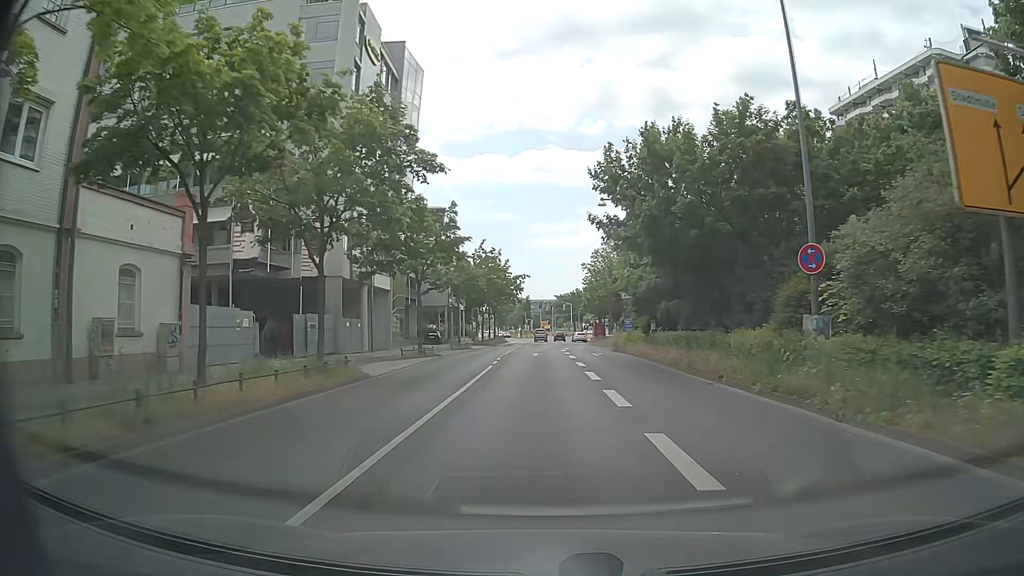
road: secondary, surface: asphalt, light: Day
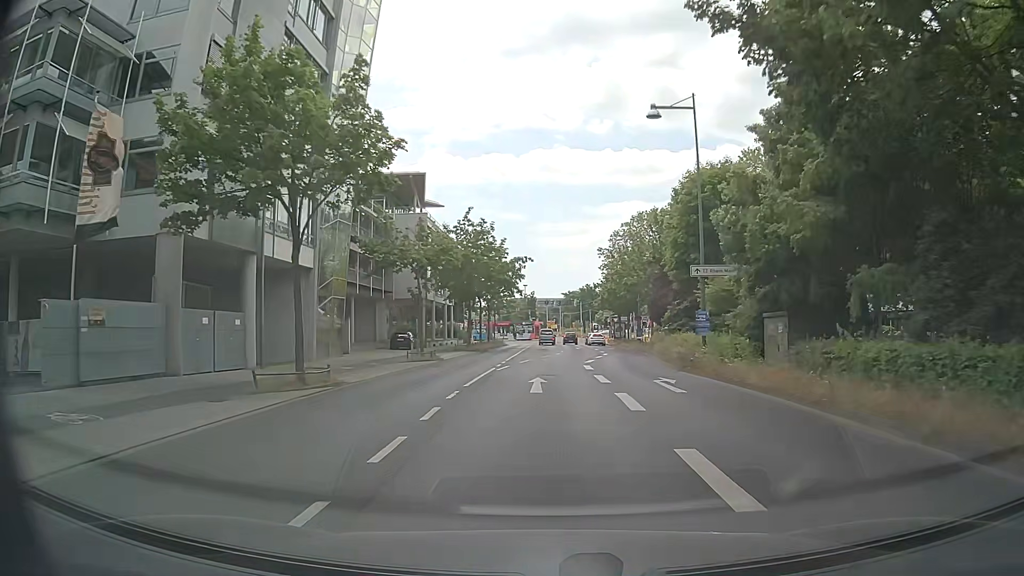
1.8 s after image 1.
(-0.2, +18.8) m; -1°
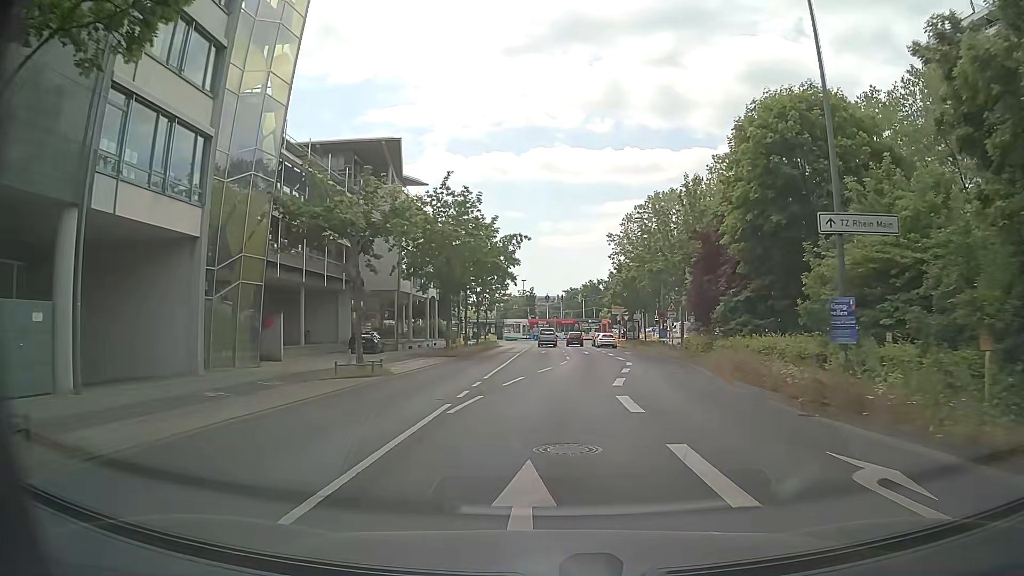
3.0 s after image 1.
(0.0, +11.7) m; -1°
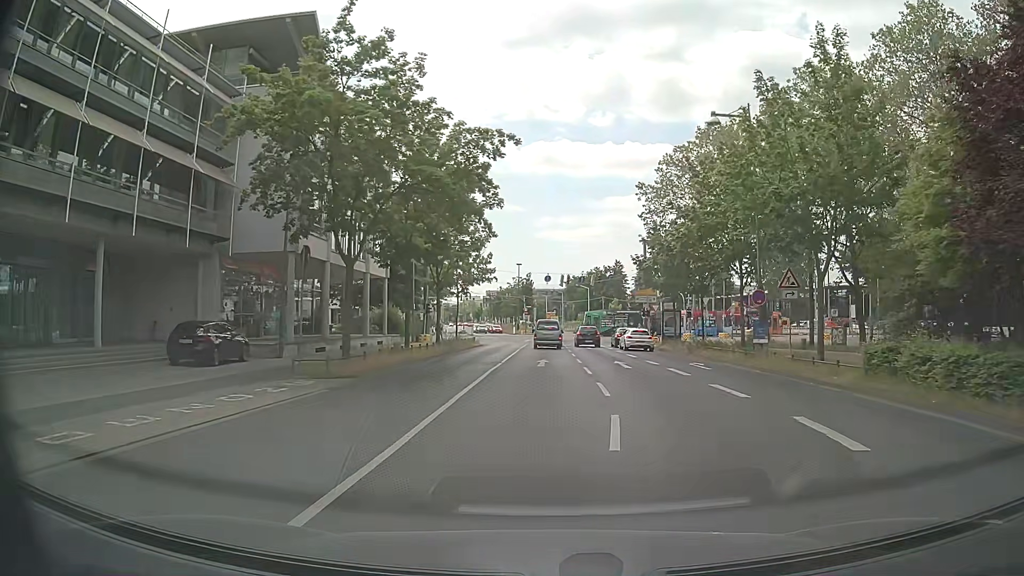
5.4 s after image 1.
(+0.3, +21.7) m; +1°
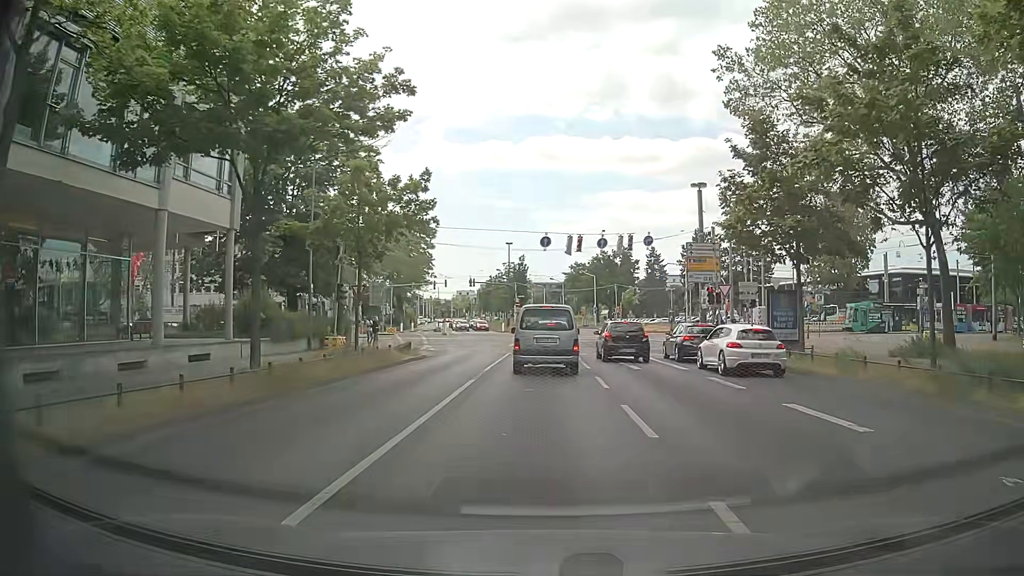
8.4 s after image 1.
(0.0, +23.3) m; +1°
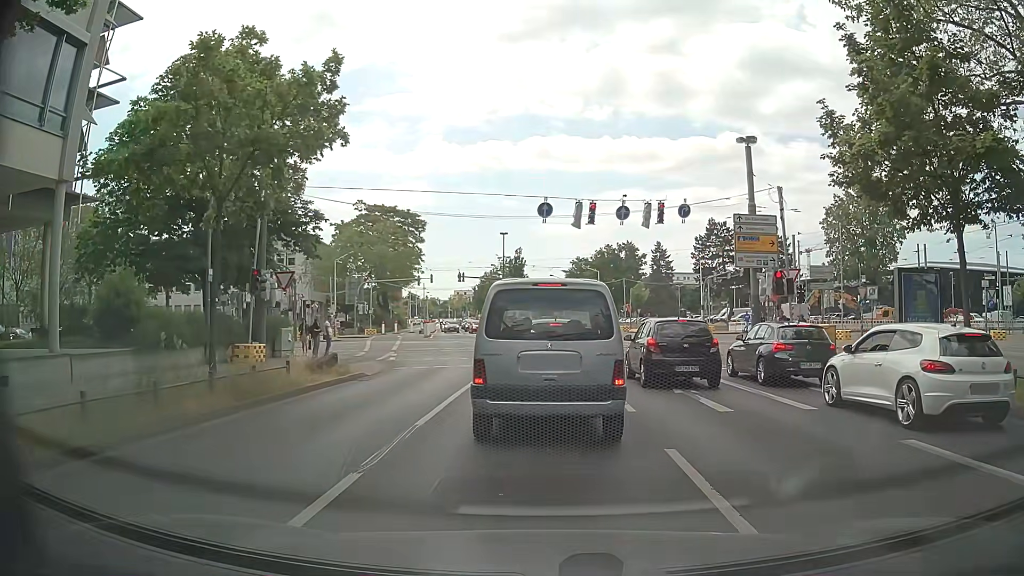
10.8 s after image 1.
(-0.1, +9.5) m; -2°
